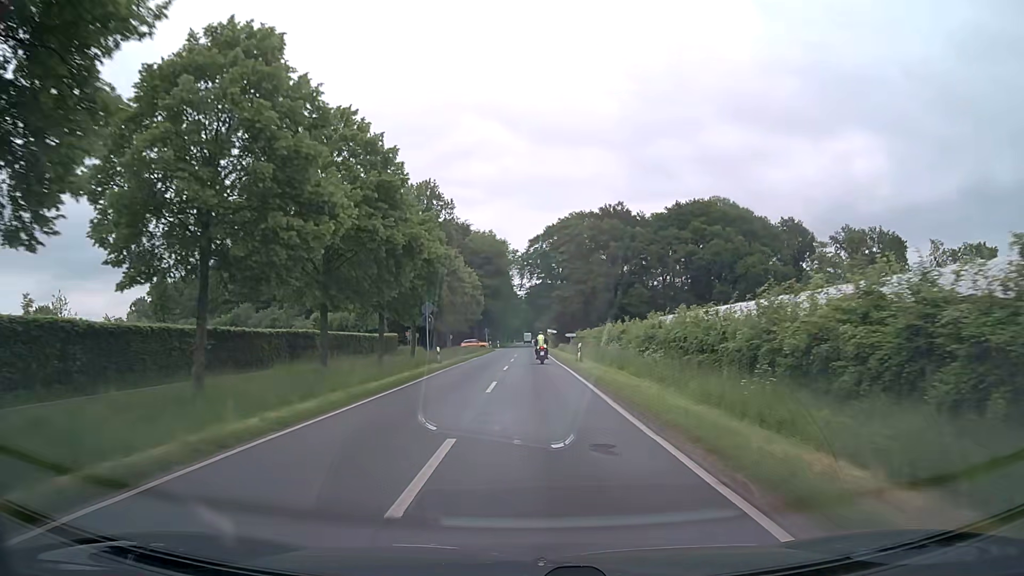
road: secondary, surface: asphalt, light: Day
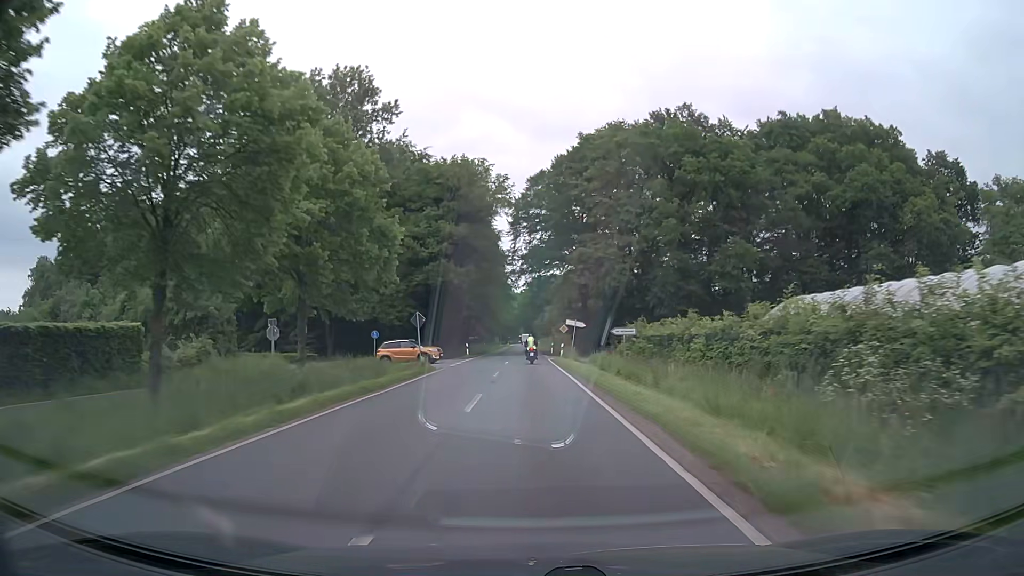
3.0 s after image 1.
(+0.1, +52.3) m; 0°
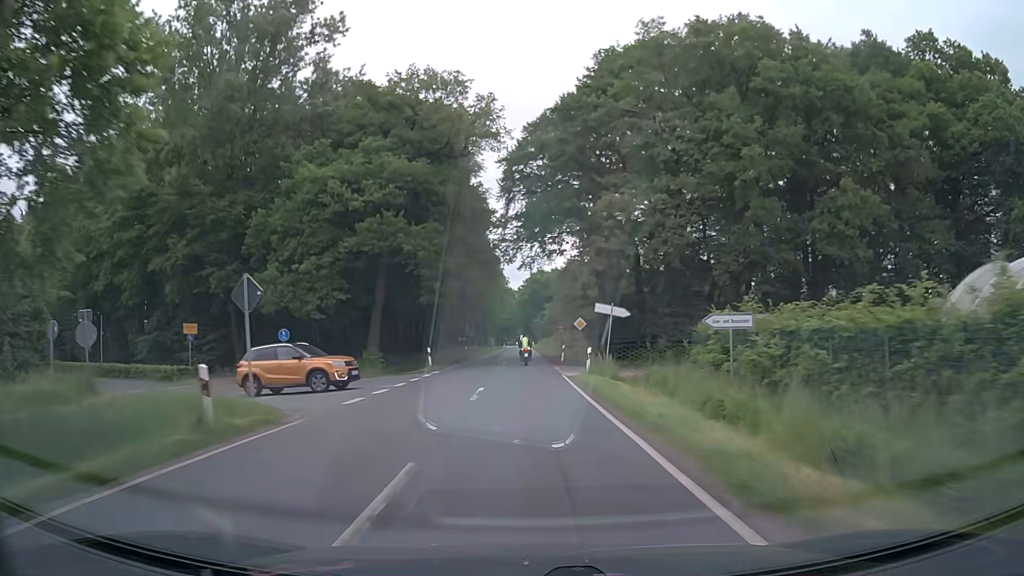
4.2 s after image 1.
(0.0, +21.1) m; 0°
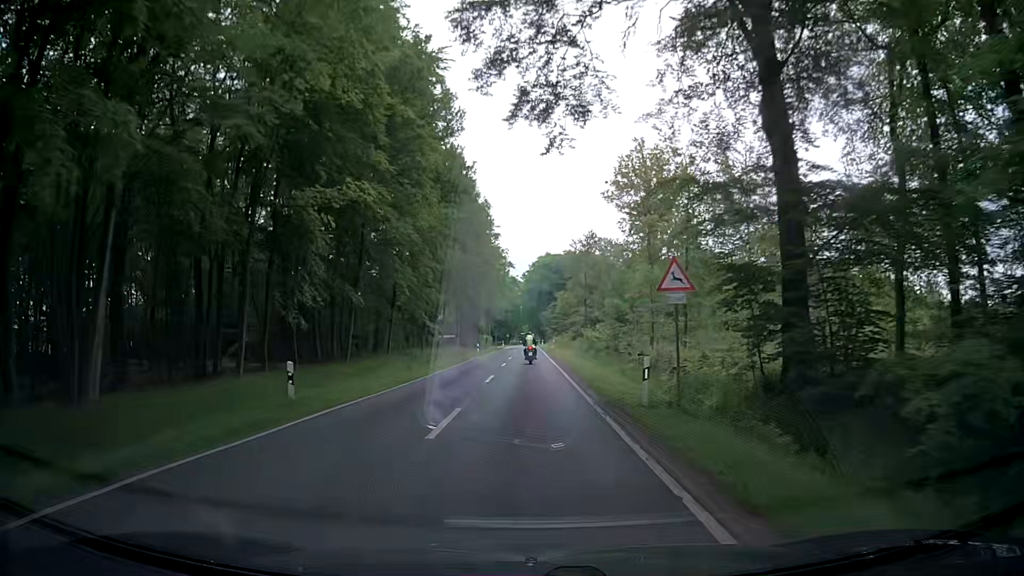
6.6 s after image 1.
(+0.2, +42.2) m; 0°
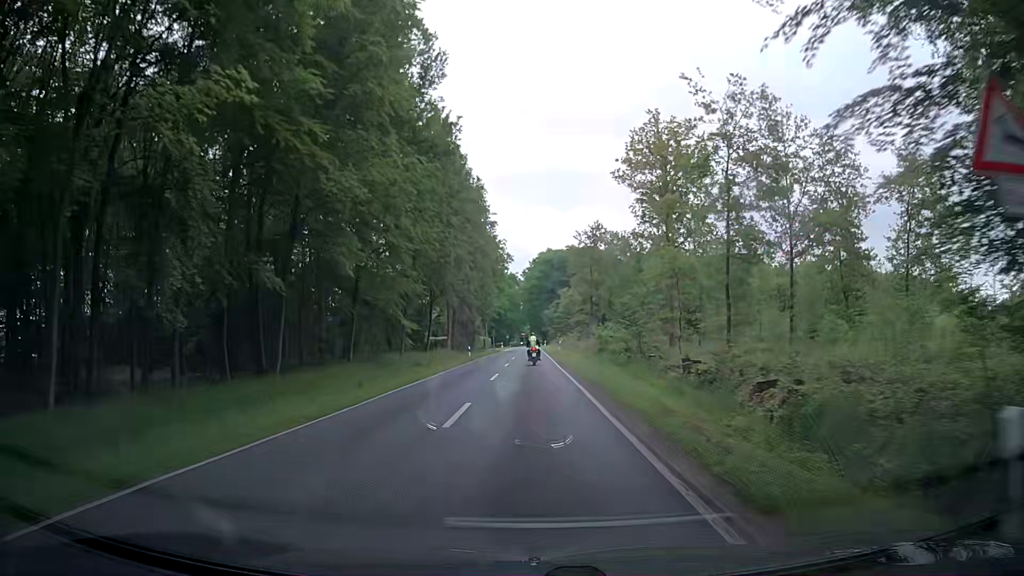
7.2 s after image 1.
(0.0, +10.5) m; -1°
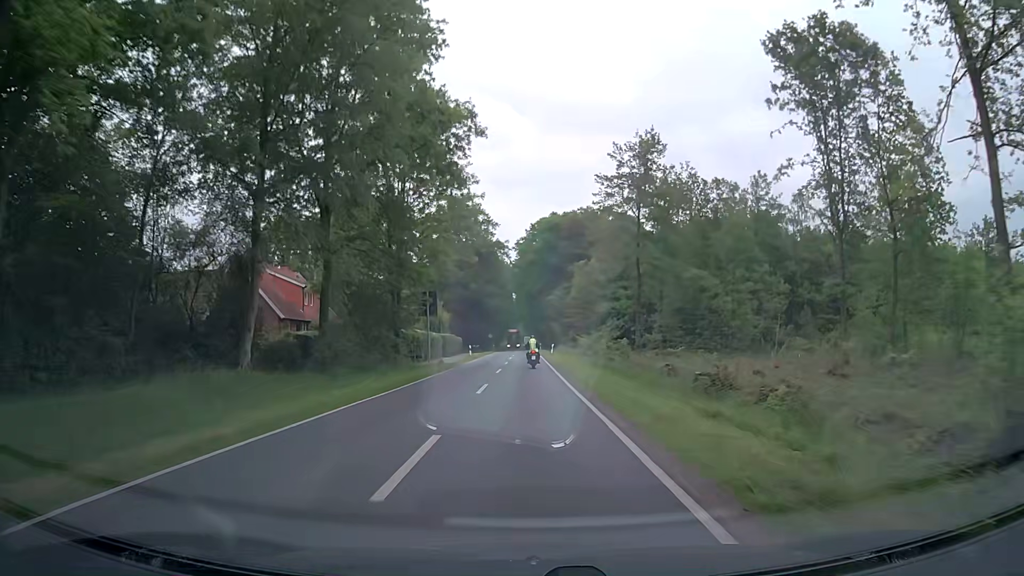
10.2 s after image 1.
(+0.3, +52.6) m; +1°
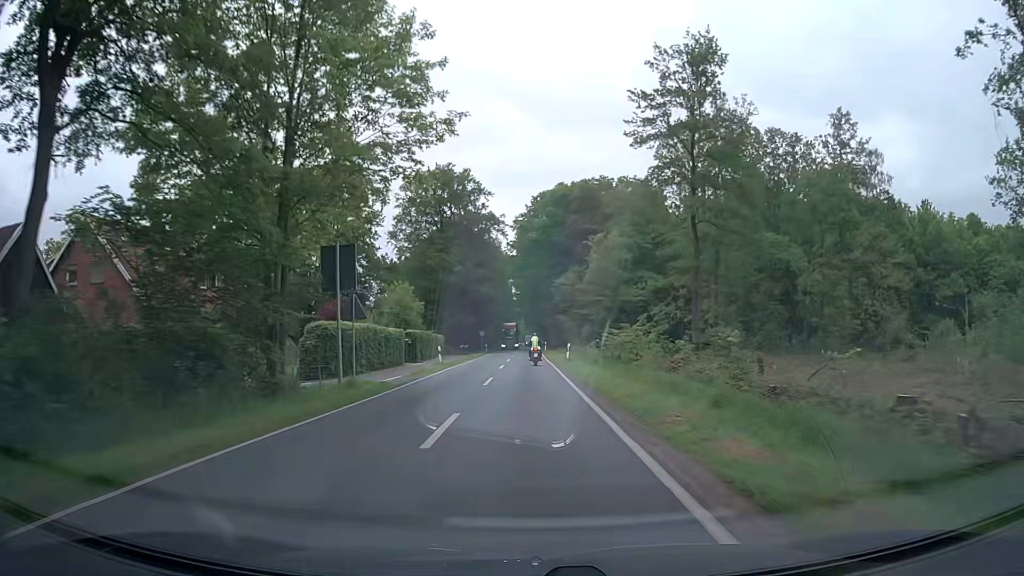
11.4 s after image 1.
(0.0, +21.2) m; -1°
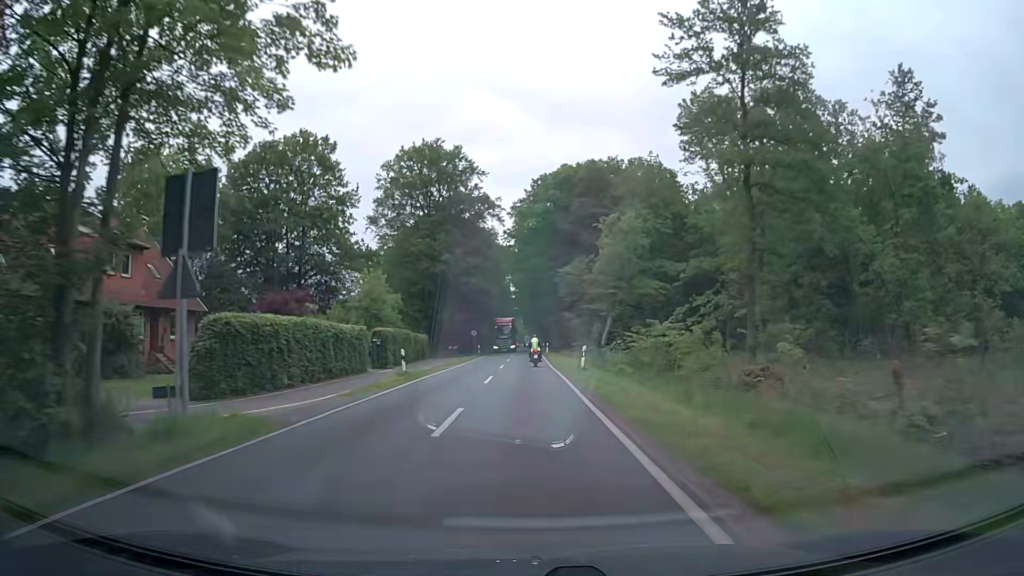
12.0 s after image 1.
(0.0, +10.8) m; +1°
(0, +10) (0, +20) (0, +30) (0, +40) (-1, +50) (-1, +60) (-1, +70) (-1, +80) (-1, +90) (-1, +100) m
